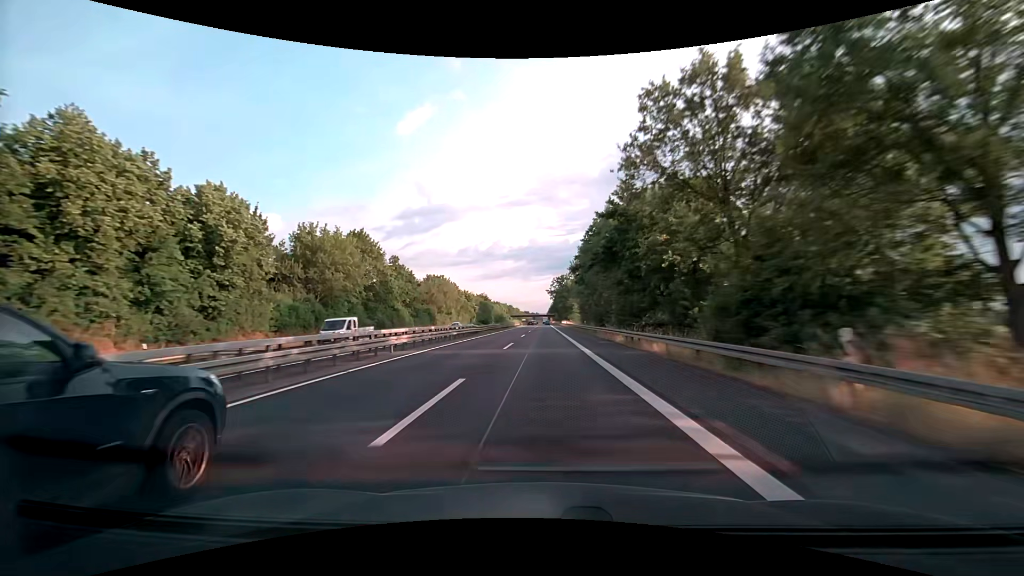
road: trunk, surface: asphalt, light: Day
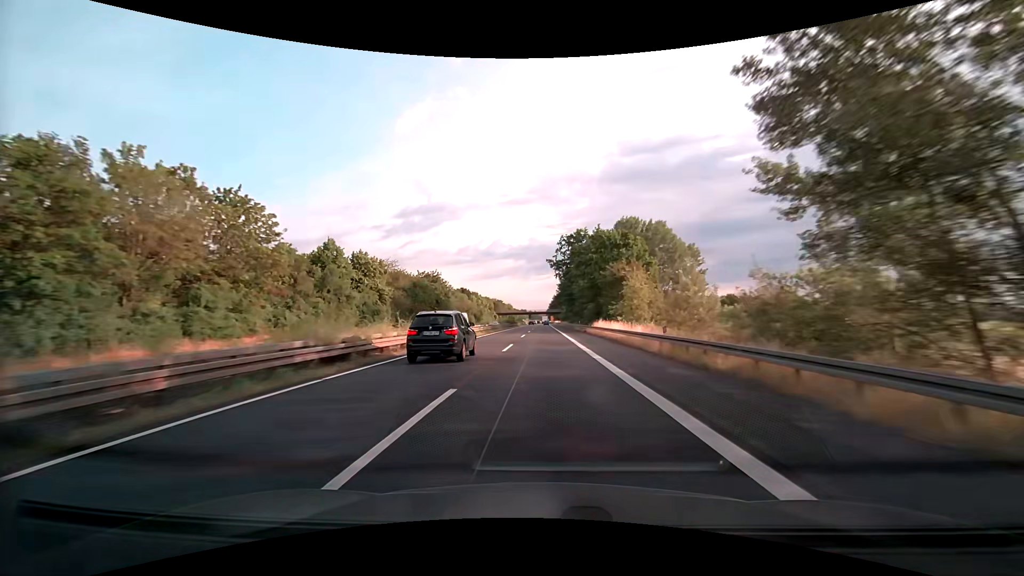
(+0.1, +91.7) m; 0°
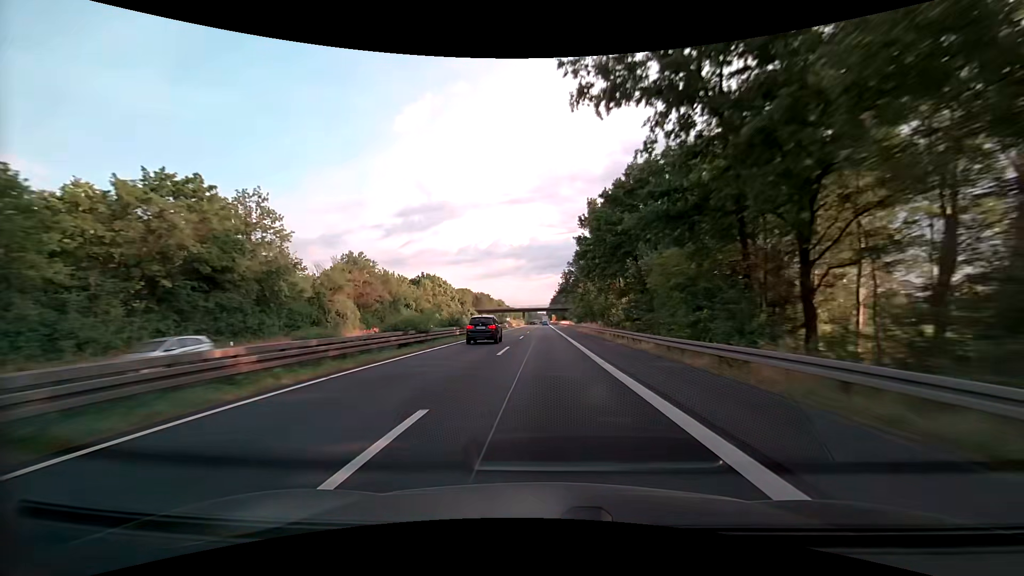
(-0.1, +74.0) m; 0°
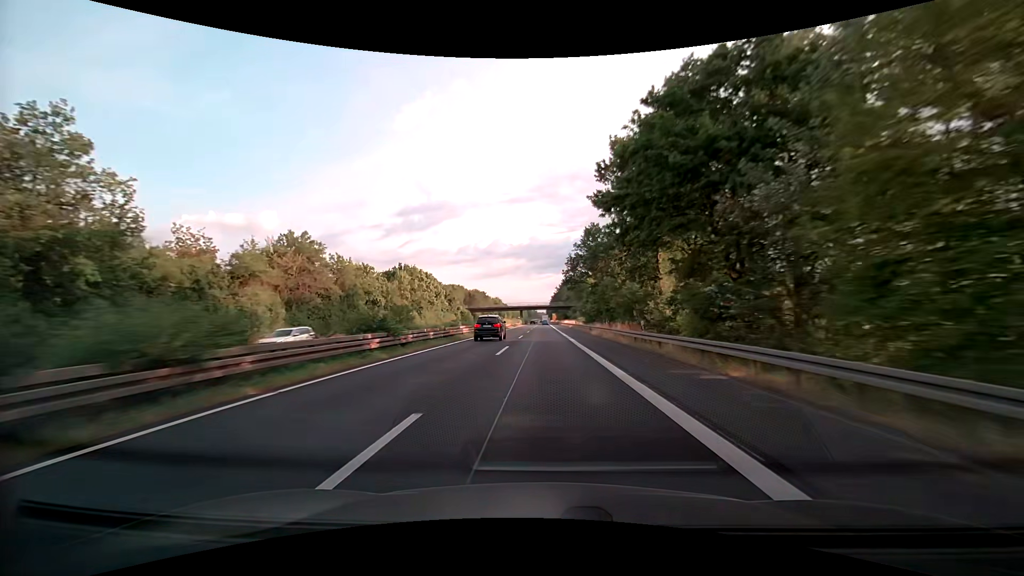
(+0.1, +18.4) m; 0°
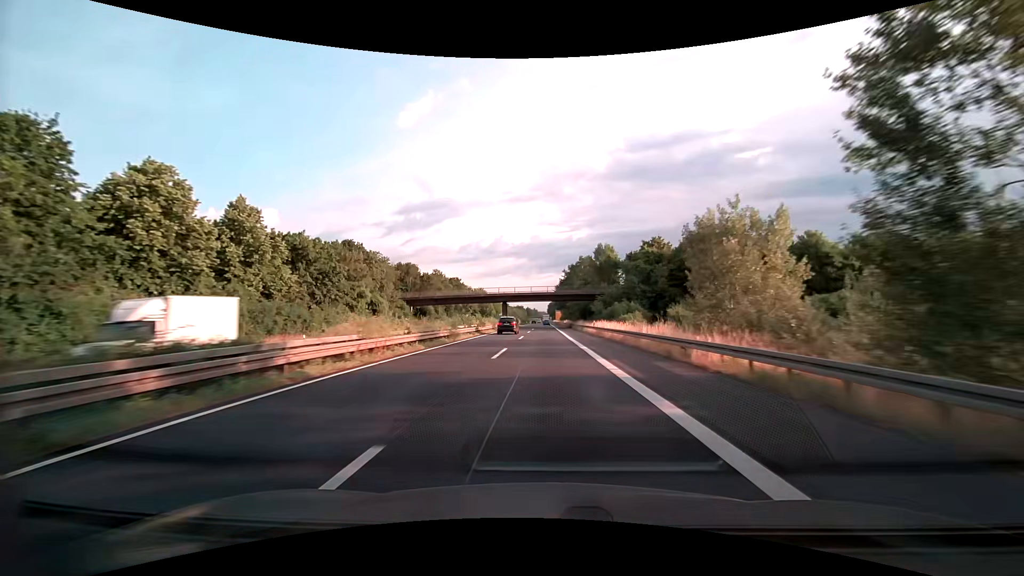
(+0.2, +73.6) m; 0°
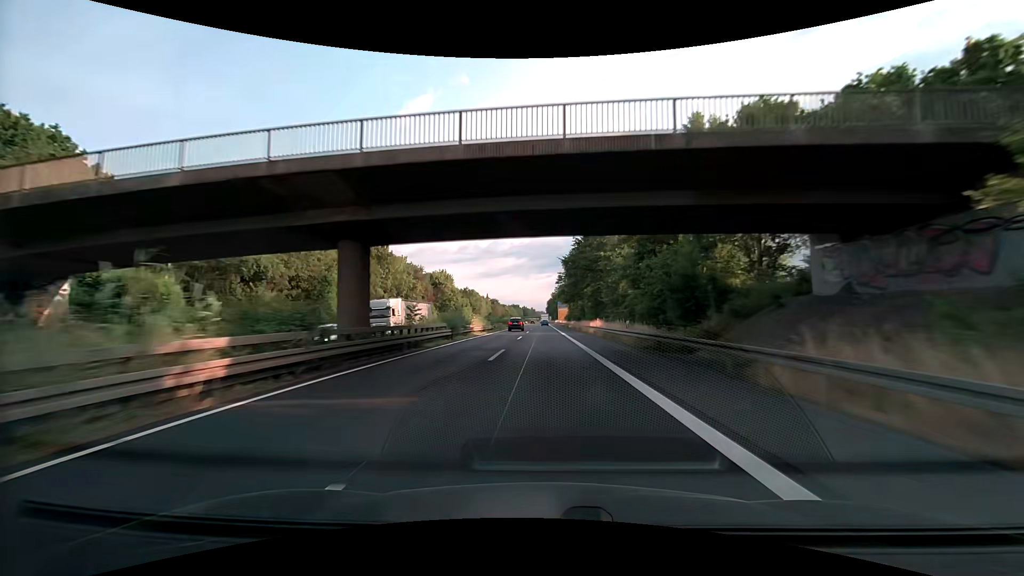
(+0.3, +73.0) m; 0°
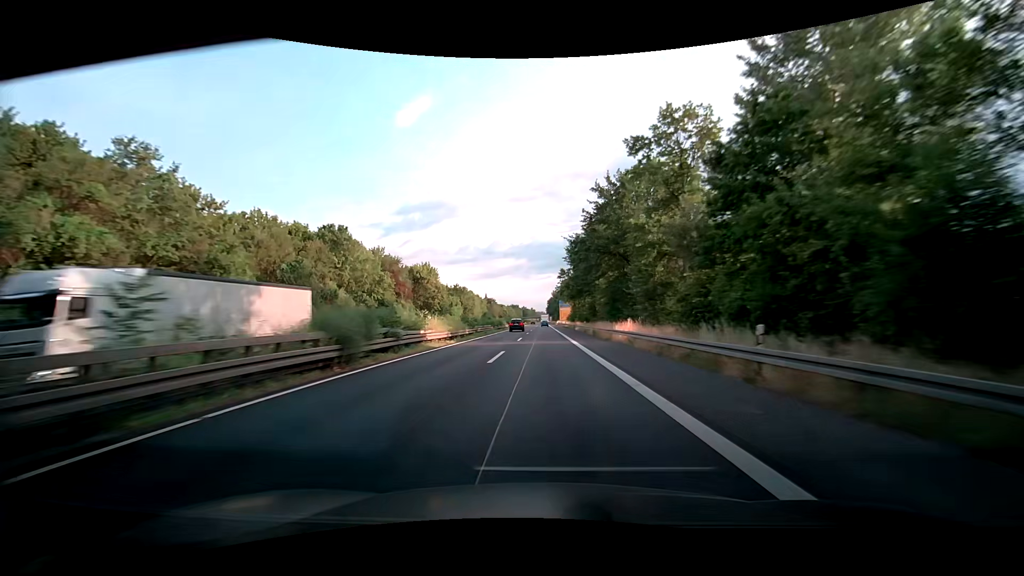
(0.0, +18.2) m; 0°
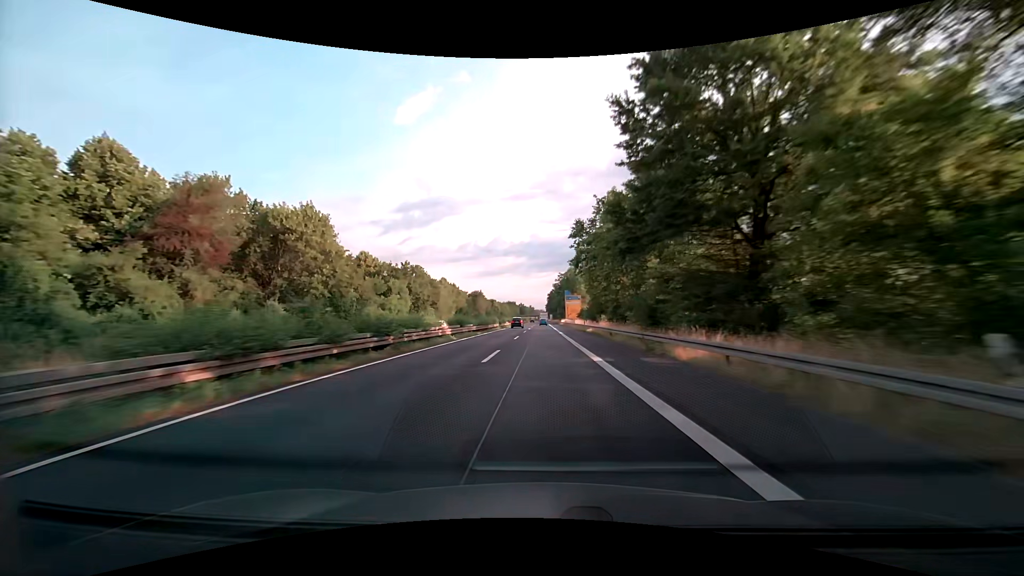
(-0.1, +54.3) m; 0°
(0, +10) (0, +20) (0, +30) (0, +40) (0, +50) (0, +60) (0, +70) (0, +80) (0, +90) (0, +100) m
